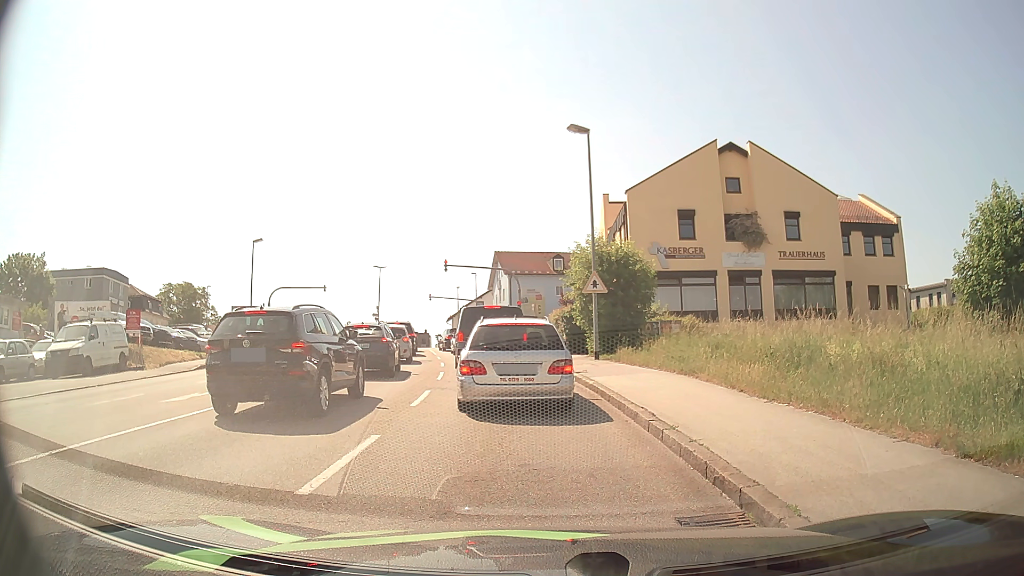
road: tertiary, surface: asphalt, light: Day
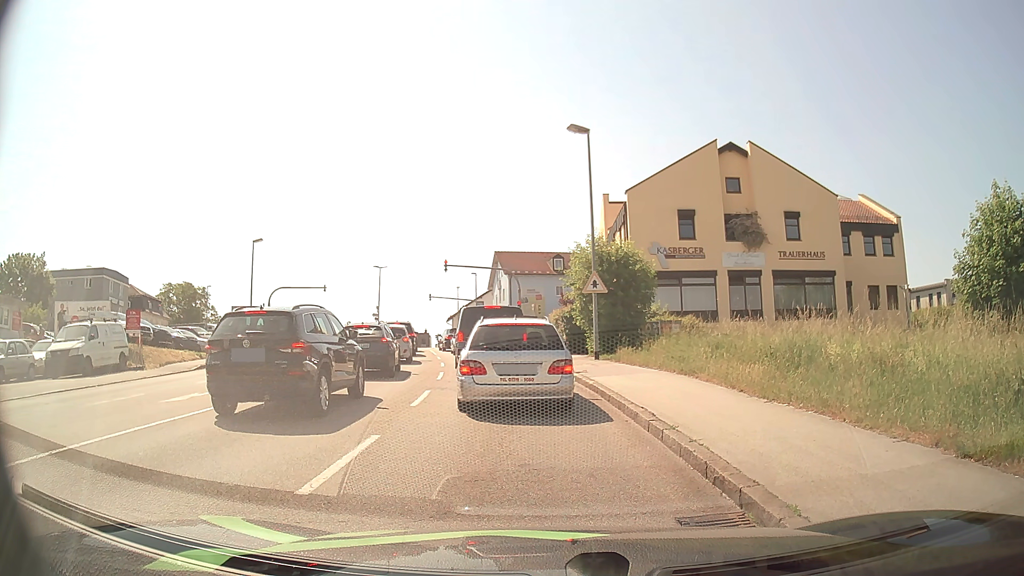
(0.0, 0.0) m; 0°
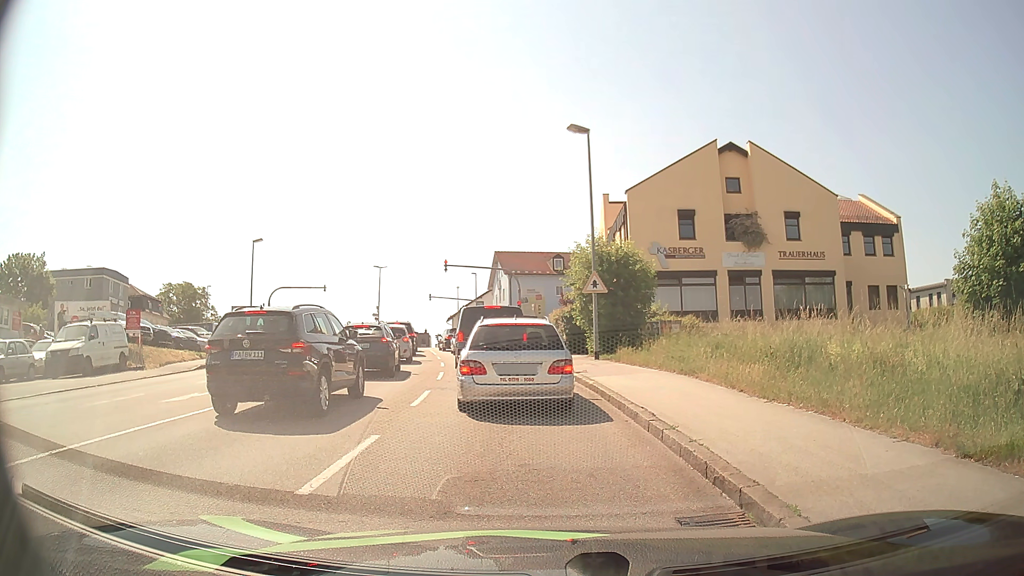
(0.0, 0.0) m; 0°
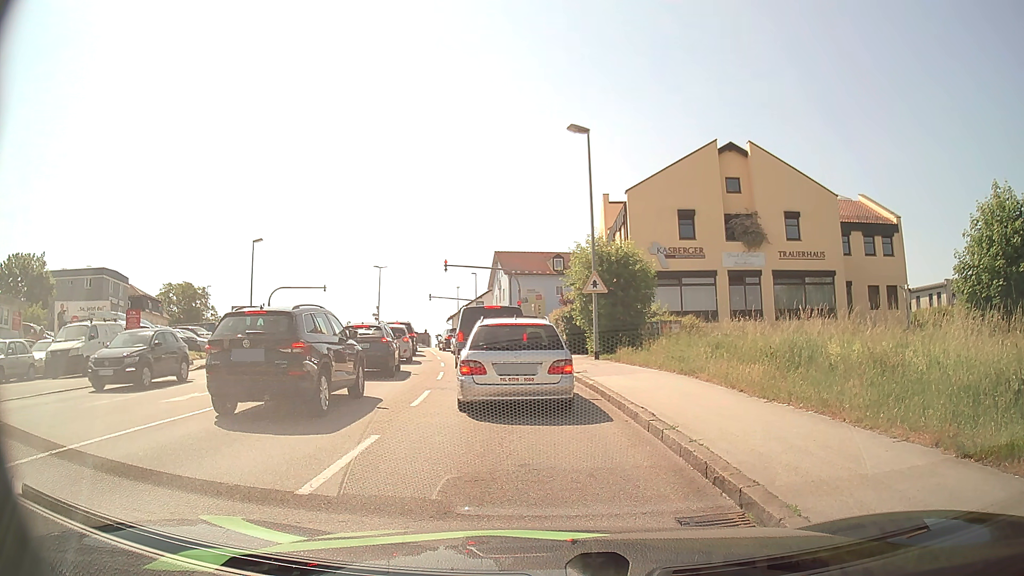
(0.0, 0.0) m; 0°
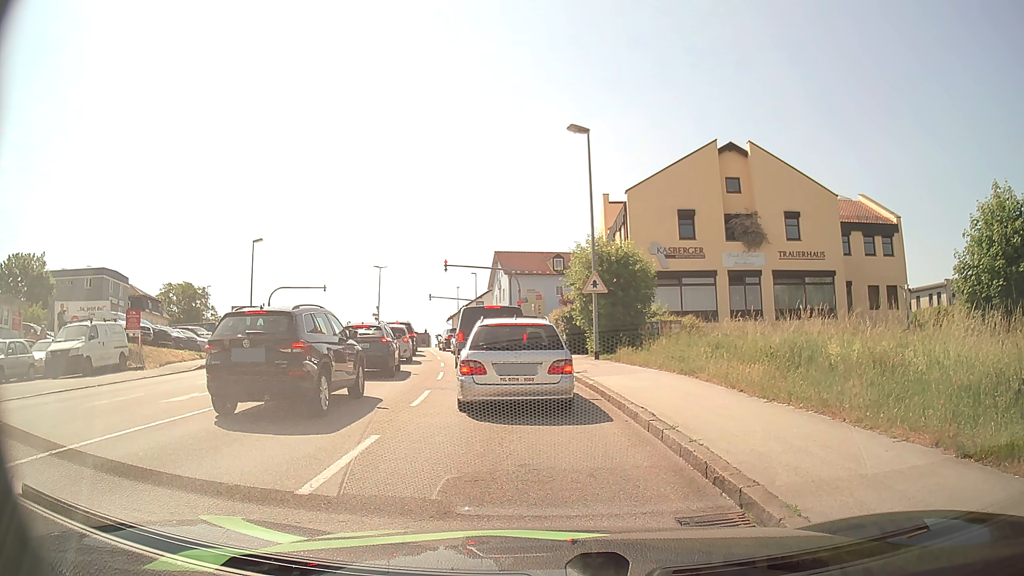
(0.0, 0.0) m; 0°
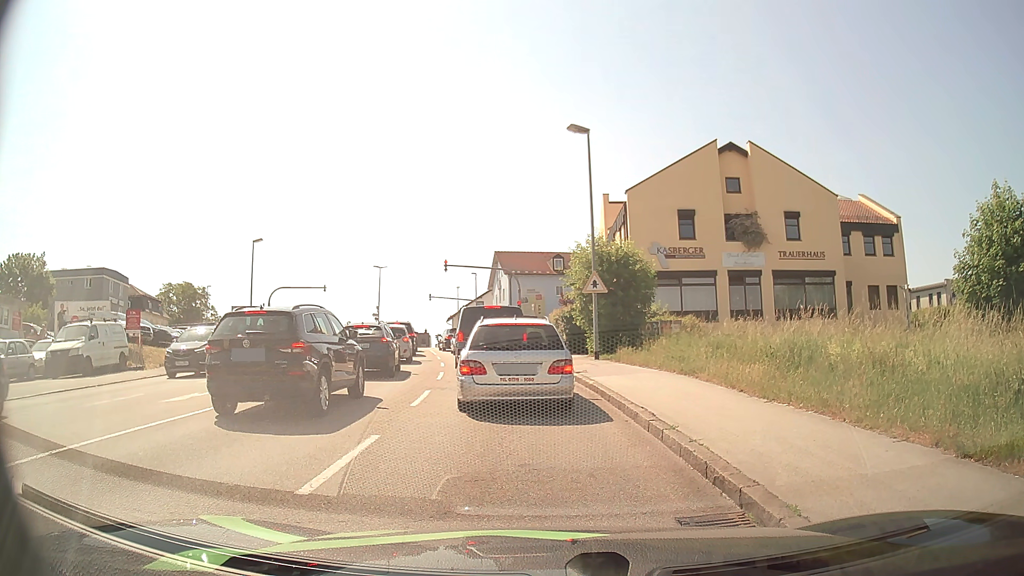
(0.0, 0.0) m; 0°
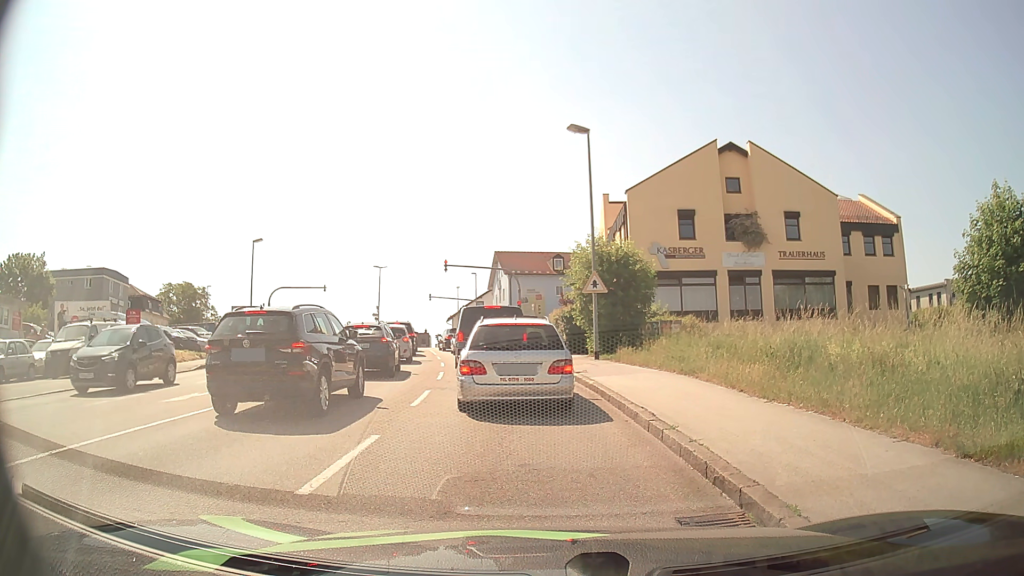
(0.0, 0.0) m; 0°
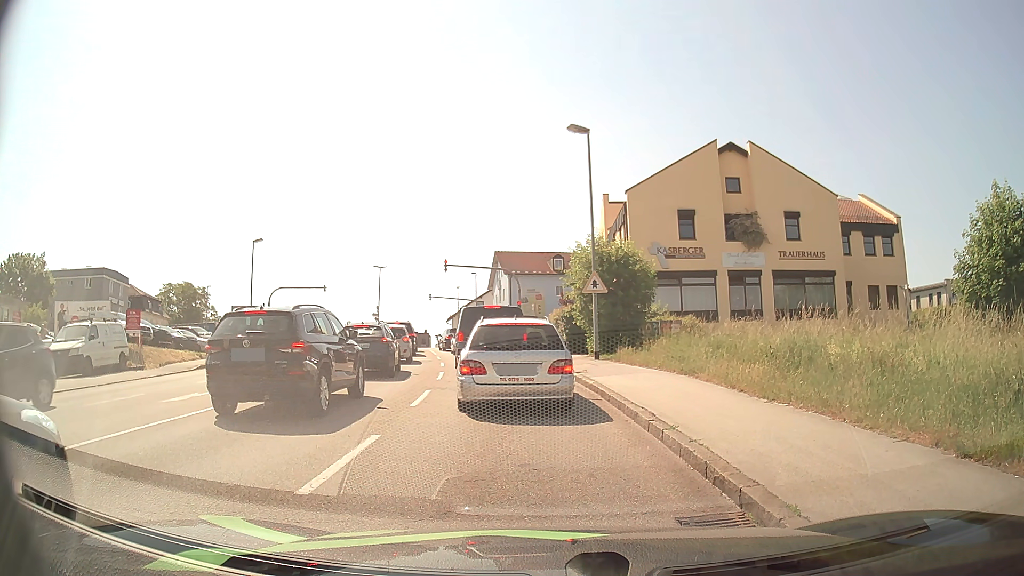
(0.0, 0.0) m; 0°
